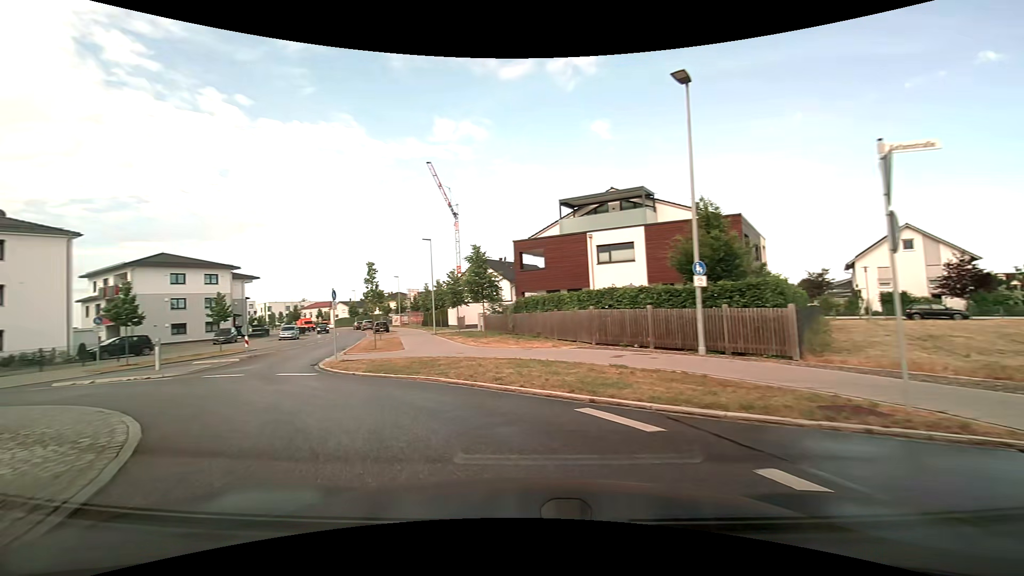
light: Day
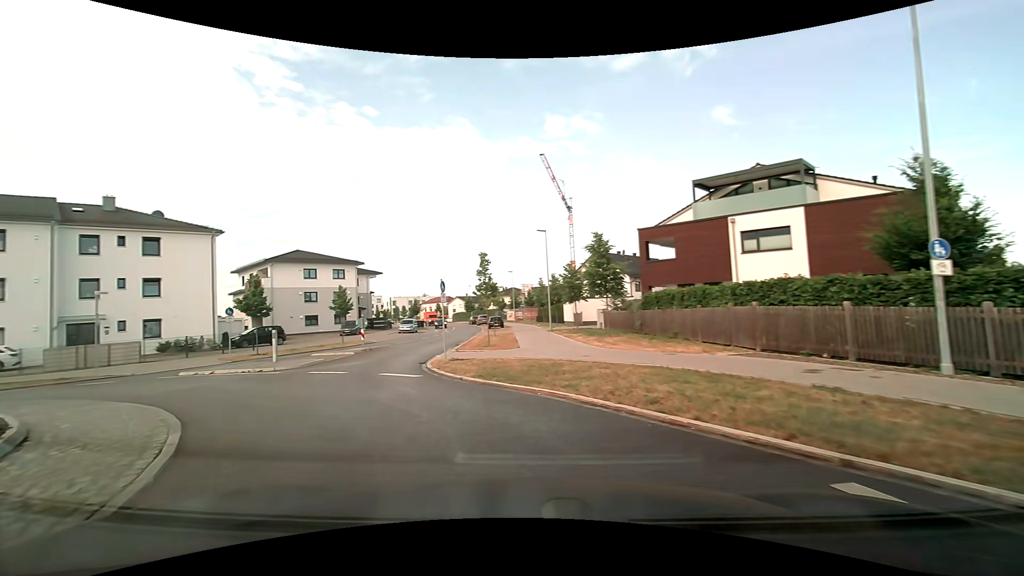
(-0.3, +2.9) m; -13°
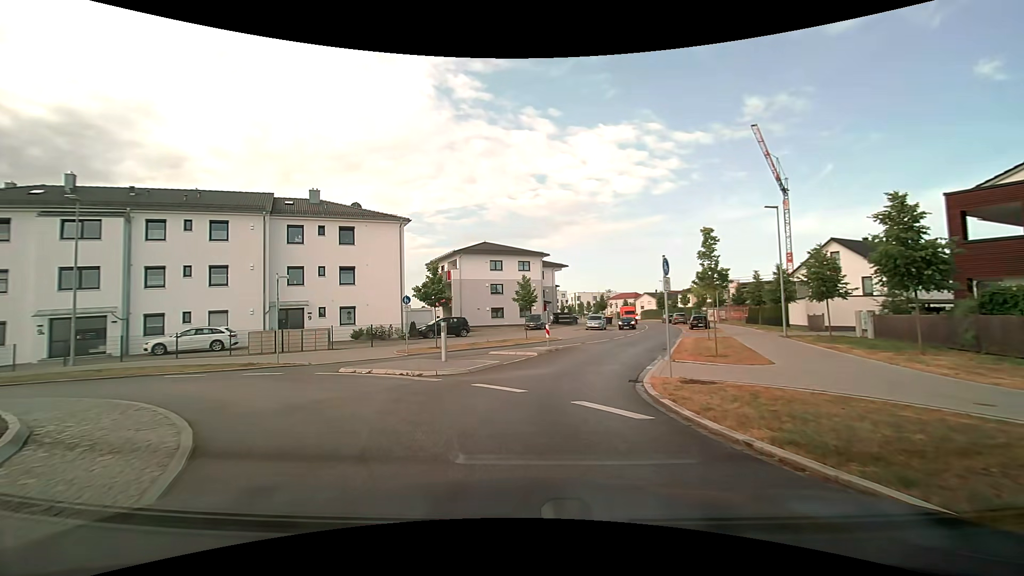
(-1.2, +5.6) m; -22°
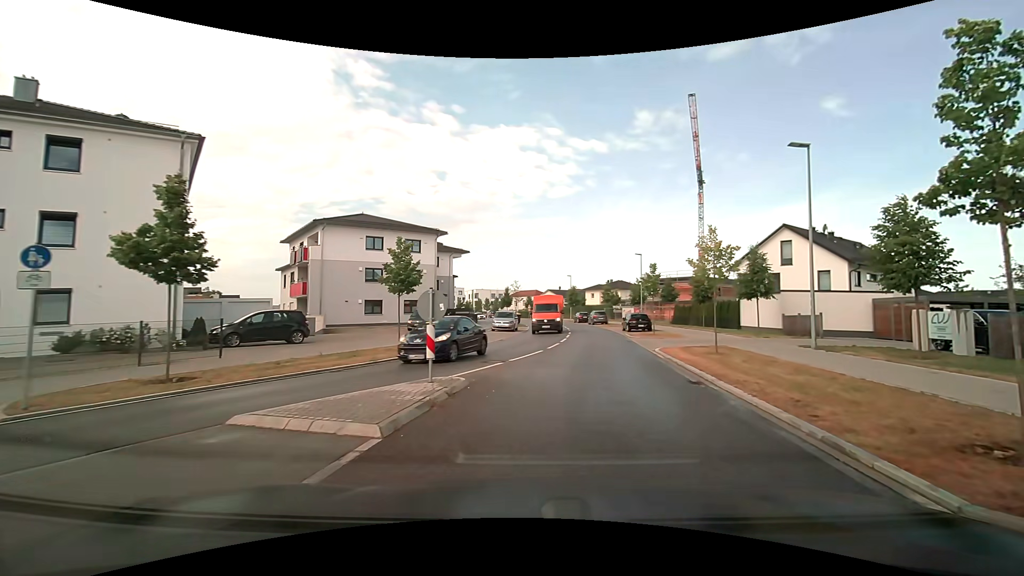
(+0.1, +14.4) m; +10°
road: tertiary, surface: asphalt
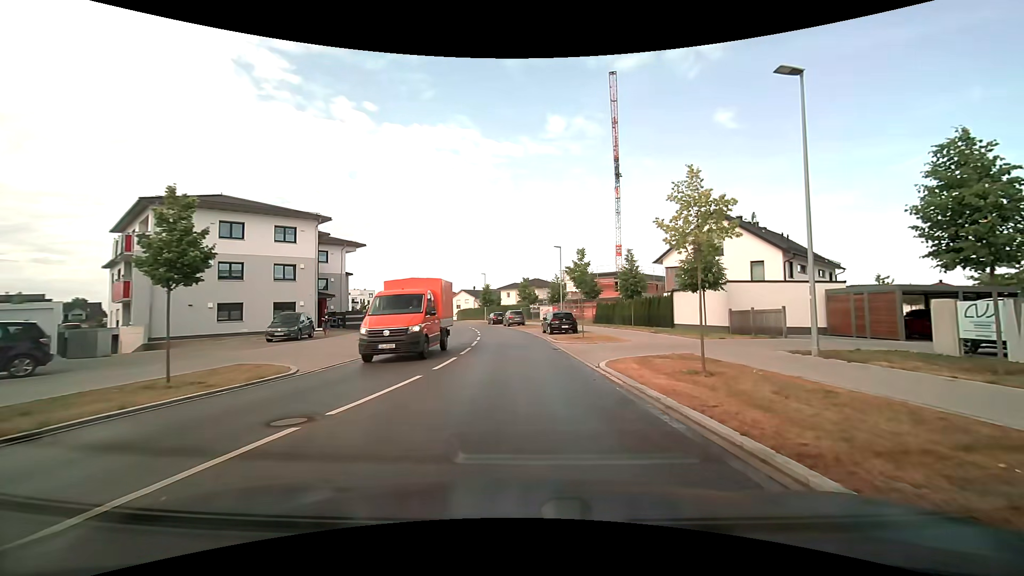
(+0.9, +7.6) m; +11°
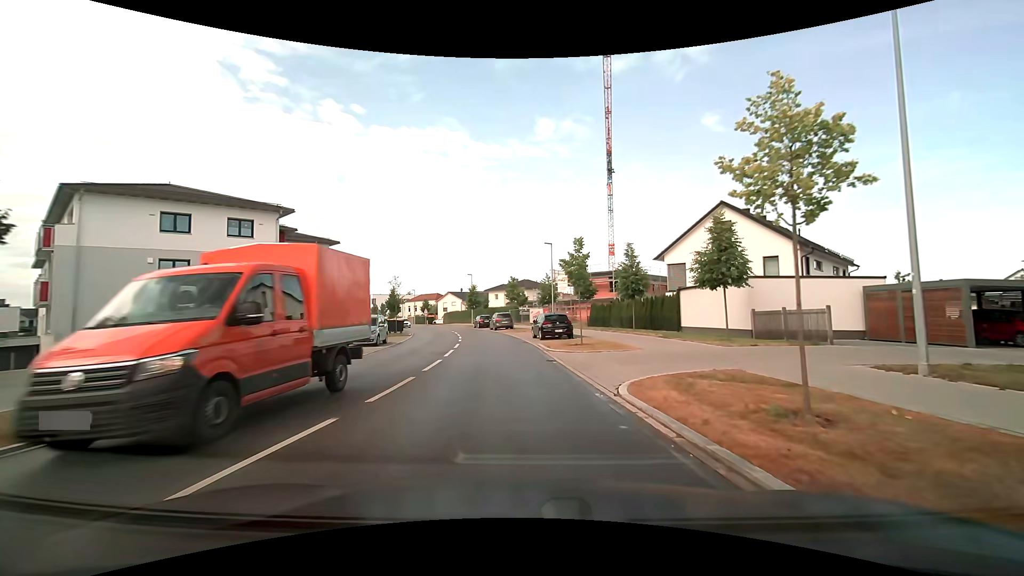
(+0.1, +4.3) m; +1°
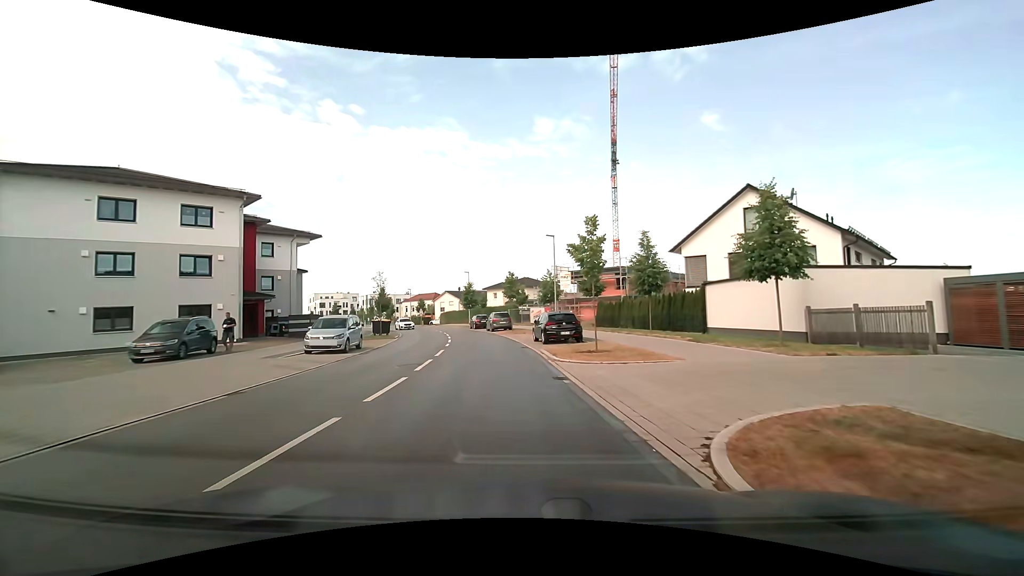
(0.0, +4.5) m; -1°
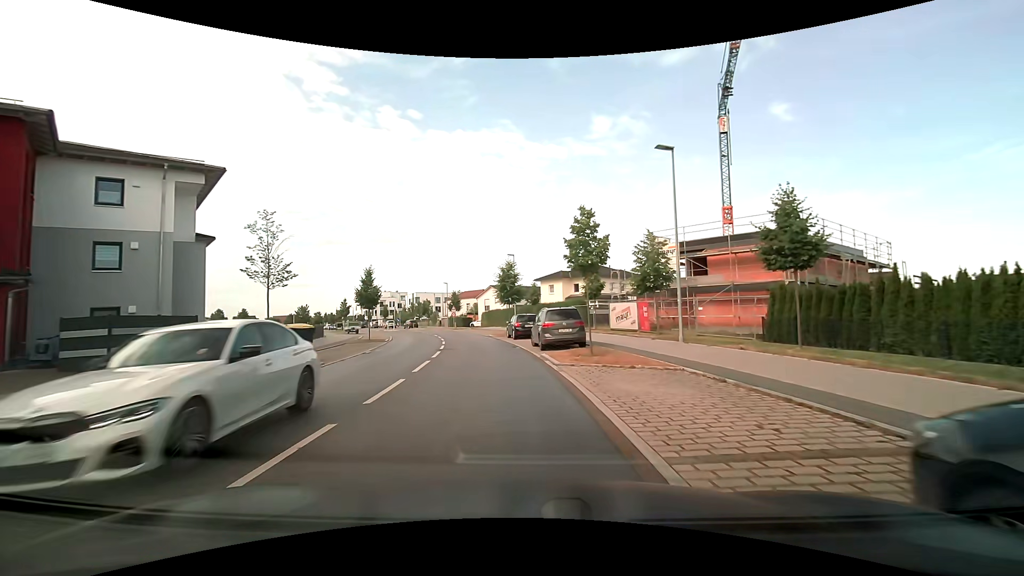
(-0.8, +23.0) m; -6°
(0, +10) (-1, +20) (-3, +30) (-5, +40) (-8, +49) (-11, +59) (-14, +68) (-18, +78) (-22, +86) (-27, +95) m
